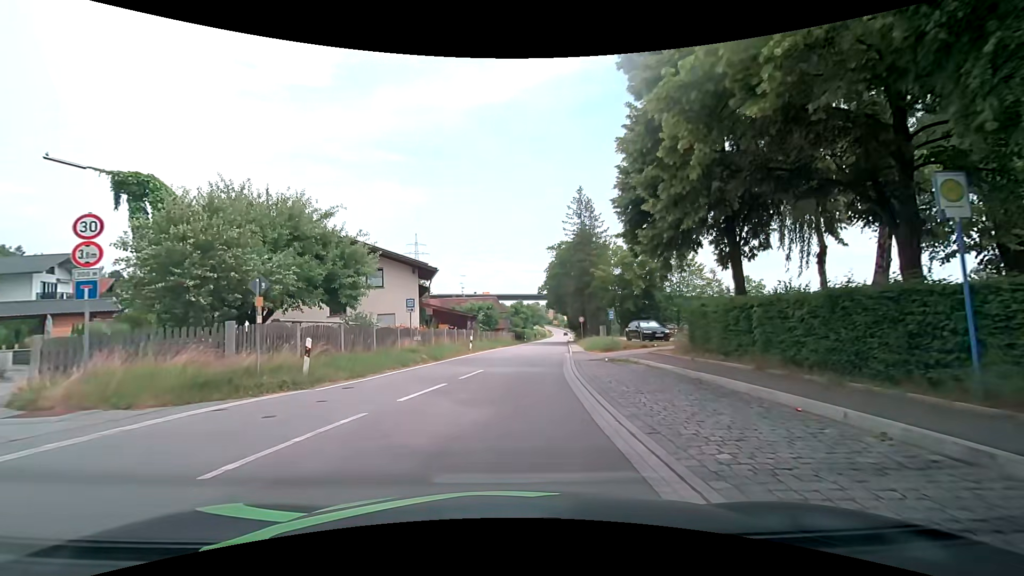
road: secondary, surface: asphalt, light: Day
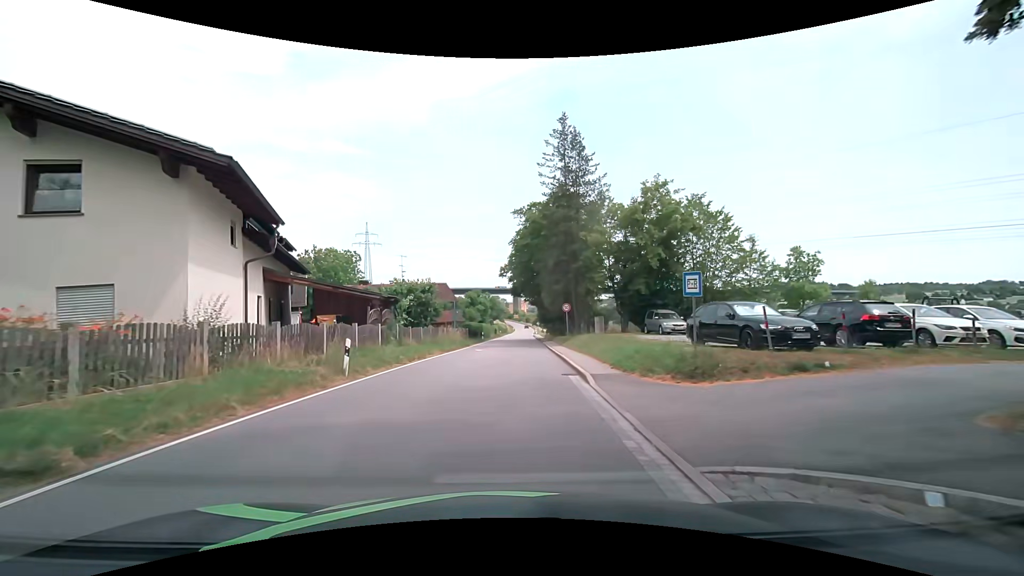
(+1.2, +19.0) m; +7°
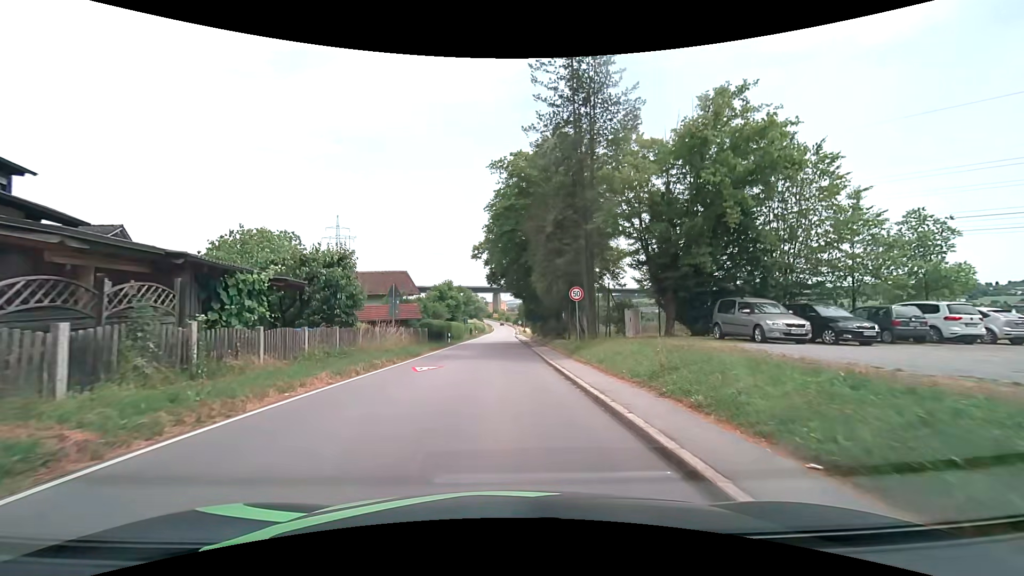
(+0.2, +14.6) m; +1°
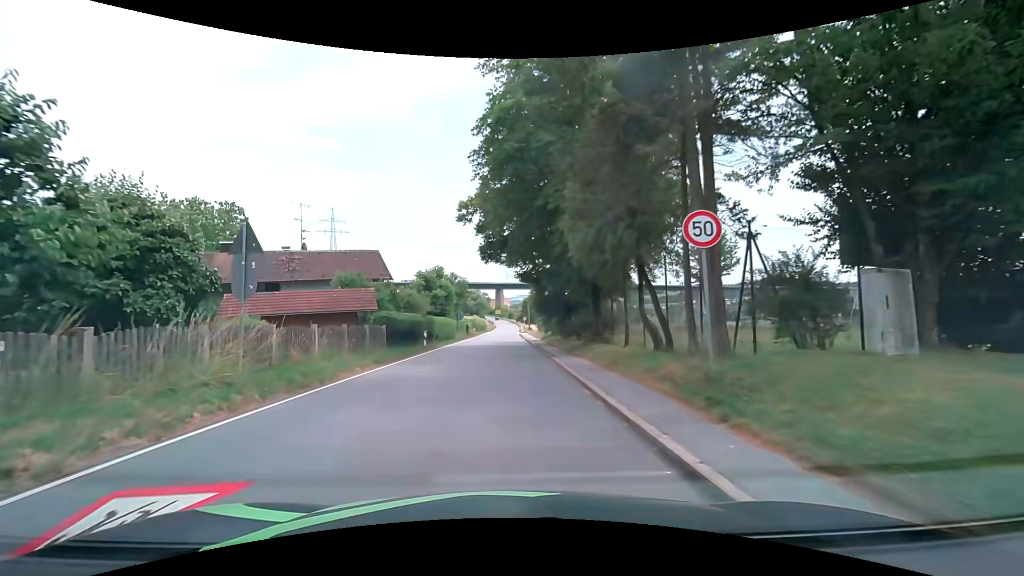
(0.0, +14.0) m; 0°
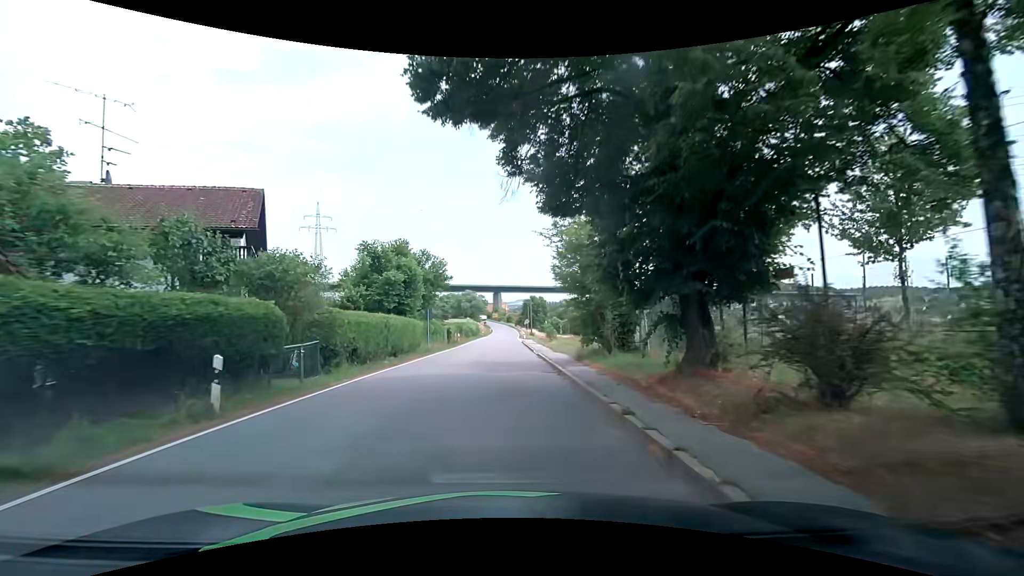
(-0.2, +21.3) m; 0°
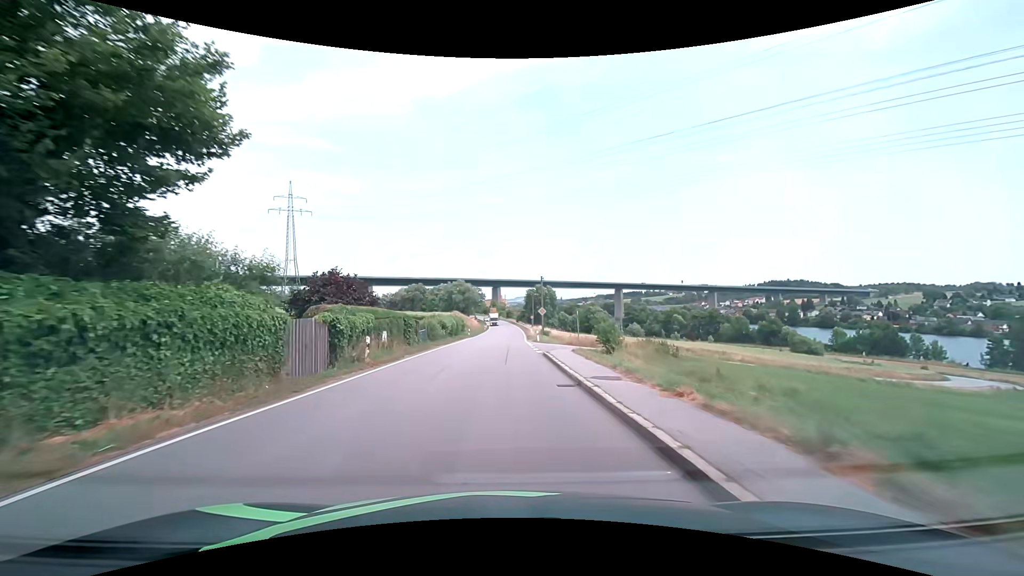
(0.0, +35.2) m; 0°
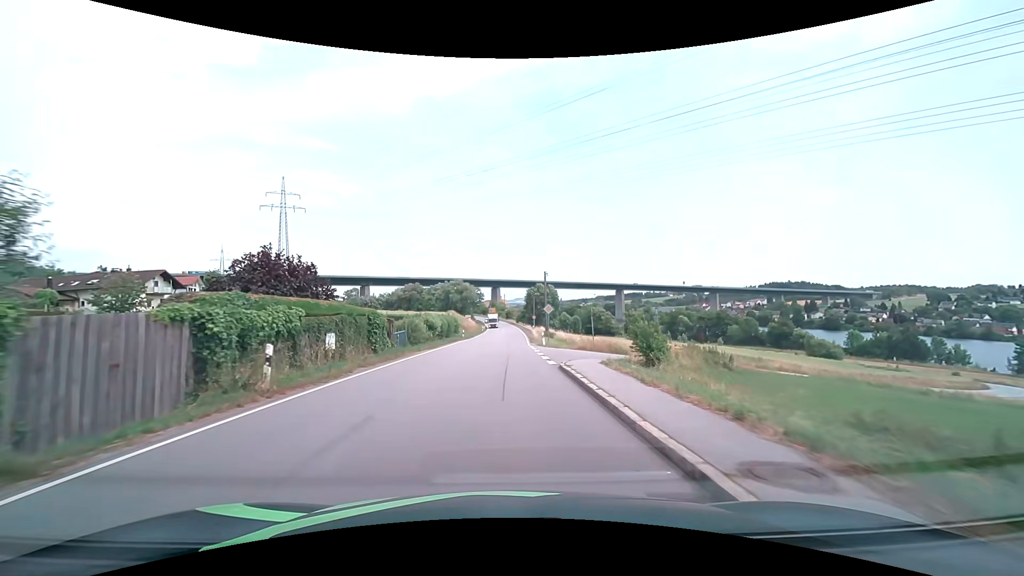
(0.0, +7.7) m; 0°
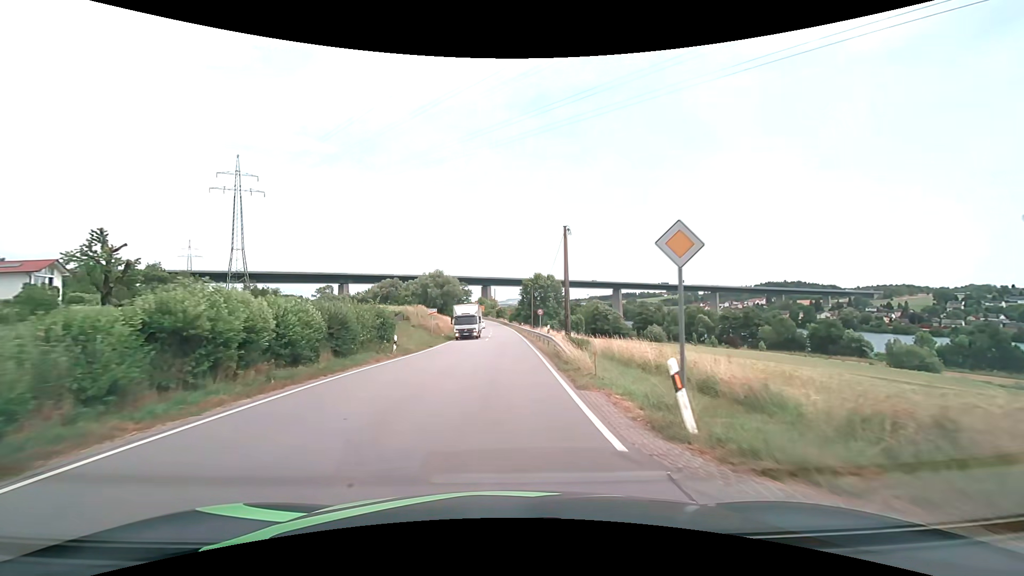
(+0.2, +30.8) m; +1°
(0, +10) (0, +20) (0, +30) (0, +40) (0, +50) (0, +60) (0, +70) (0, +80) (-1, +90) (-1, +100) m
